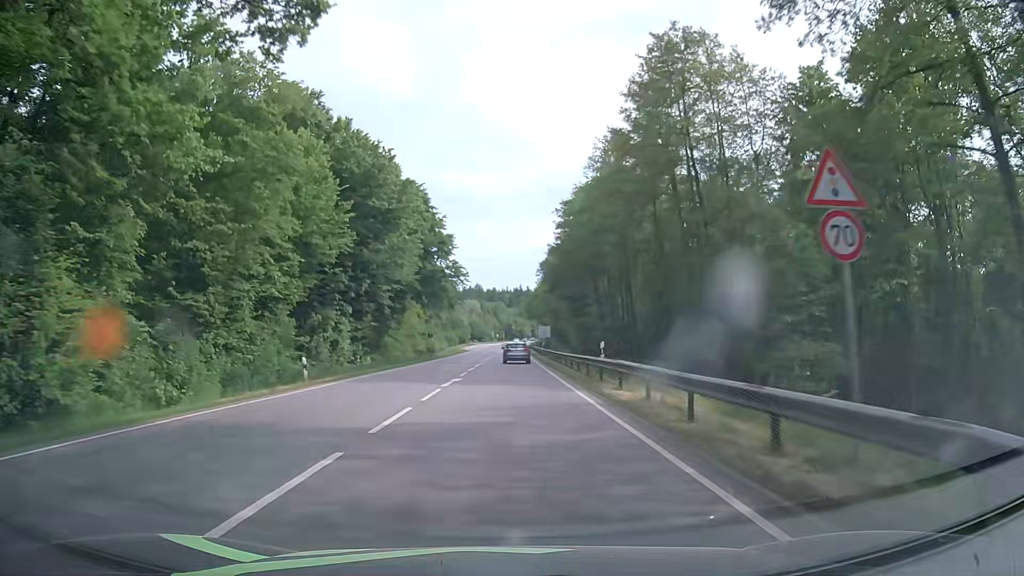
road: secondary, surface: asphalt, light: Day
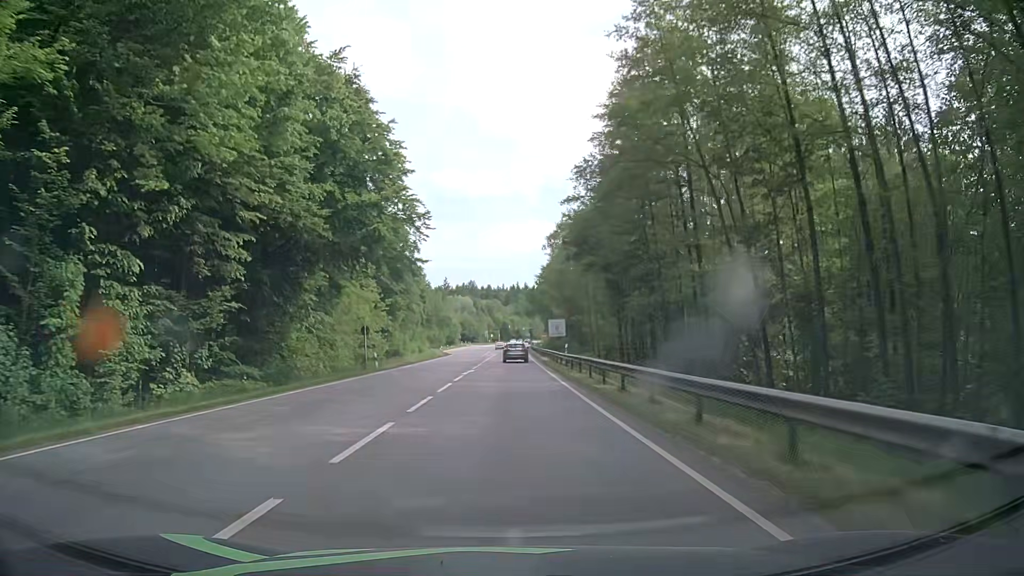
(0.0, +32.4) m; 0°
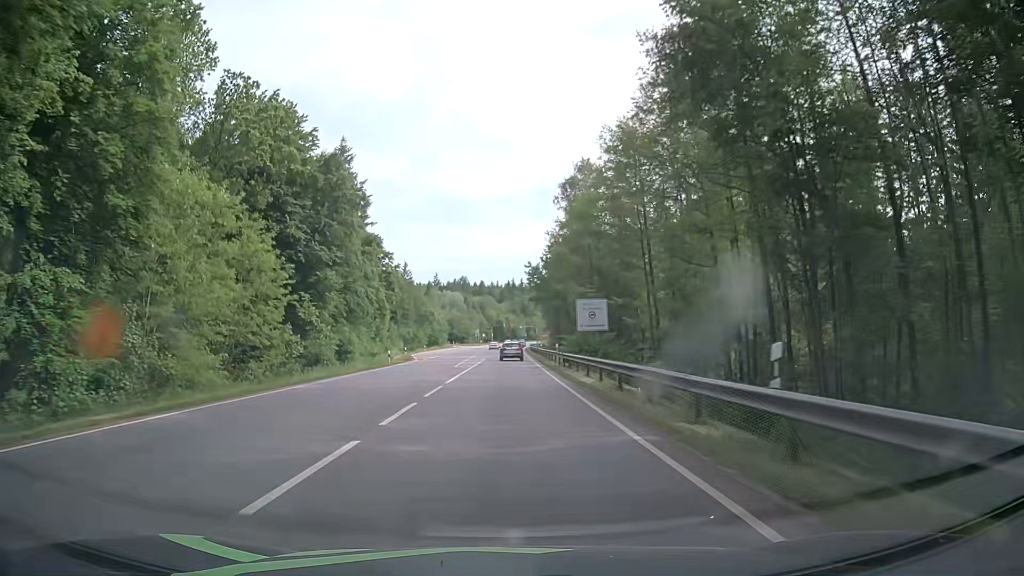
(+0.2, +32.3) m; +1°
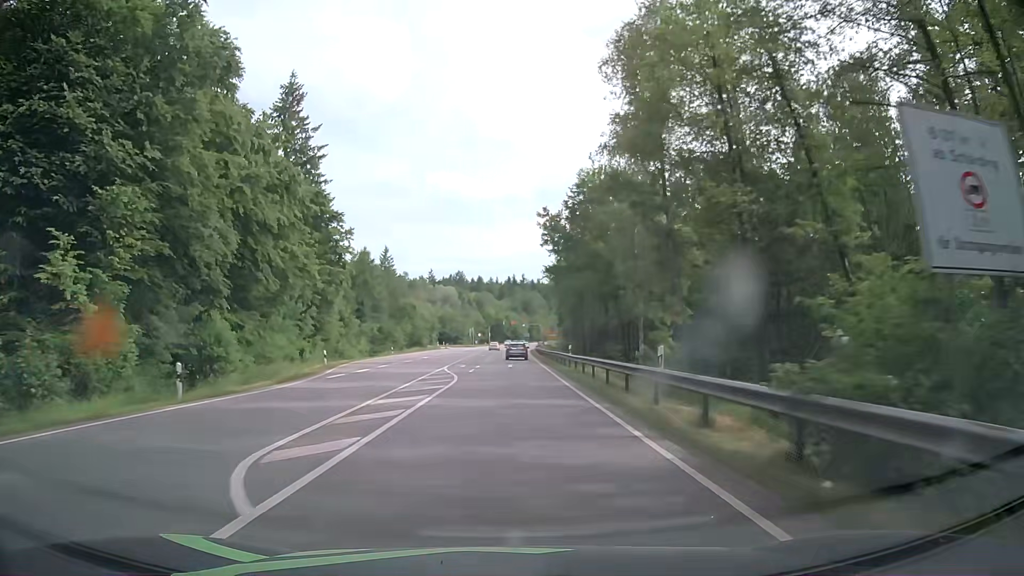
(-0.1, +32.2) m; 0°
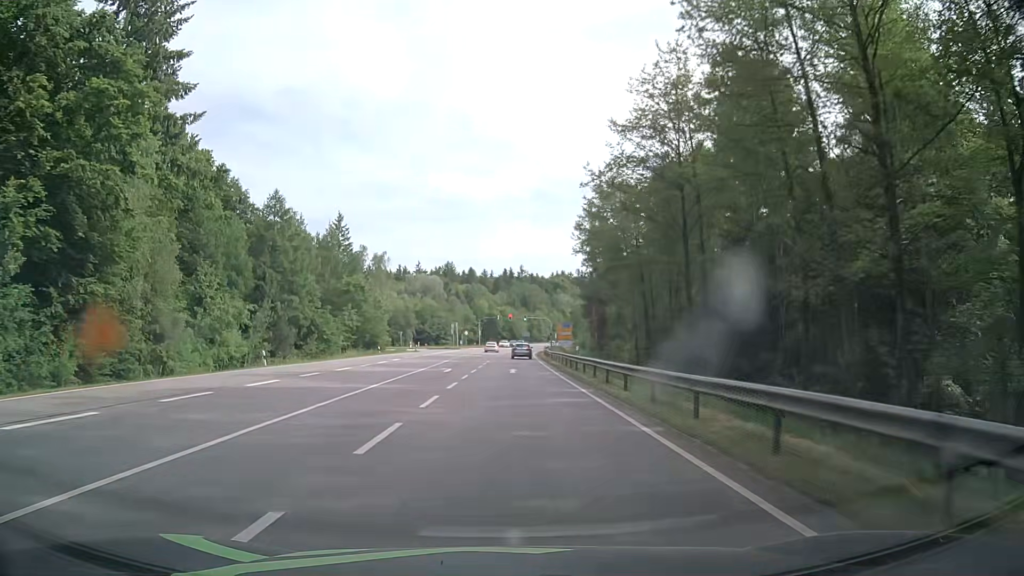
(+0.2, +42.9) m; 0°
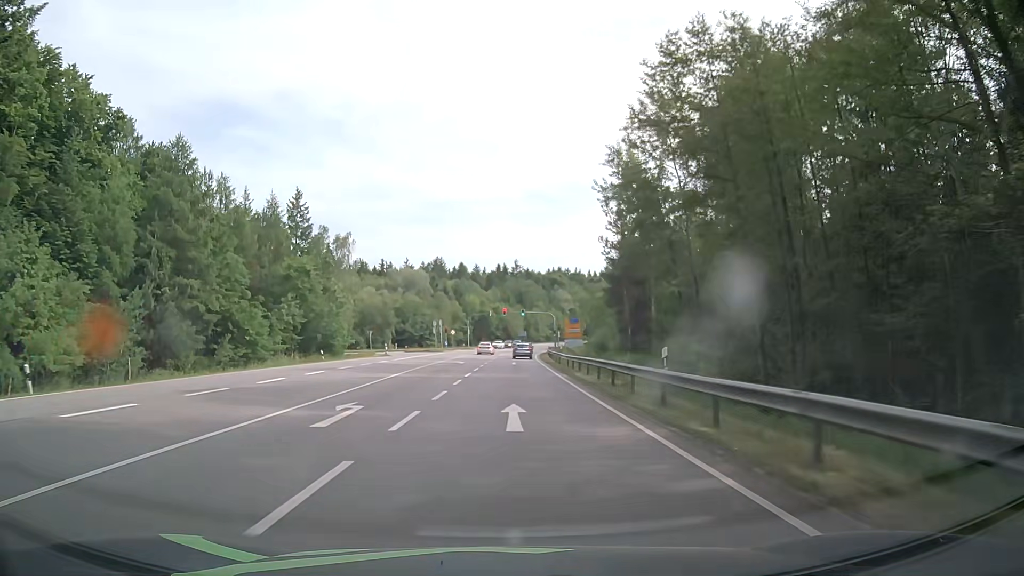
(+0.3, +21.4) m; +1°
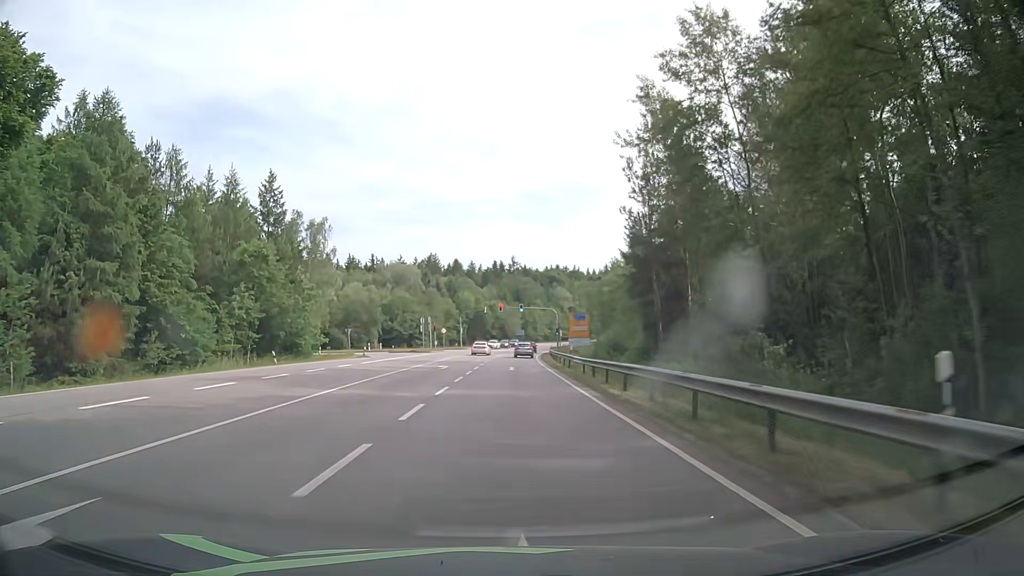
(+0.1, +10.7) m; 0°
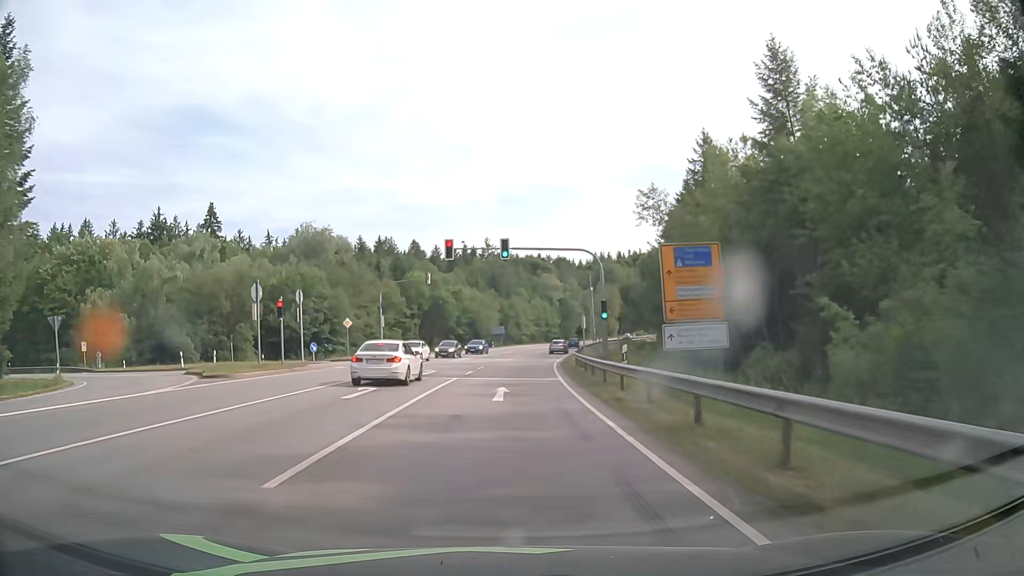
(+0.9, +53.7) m; +2°
(0, +10) (0, +20) (+1, +30) (+1, +40) (+2, +50) (+3, +60) (+4, +70) (+6, +80) (+8, +90) (+9, +99) m
